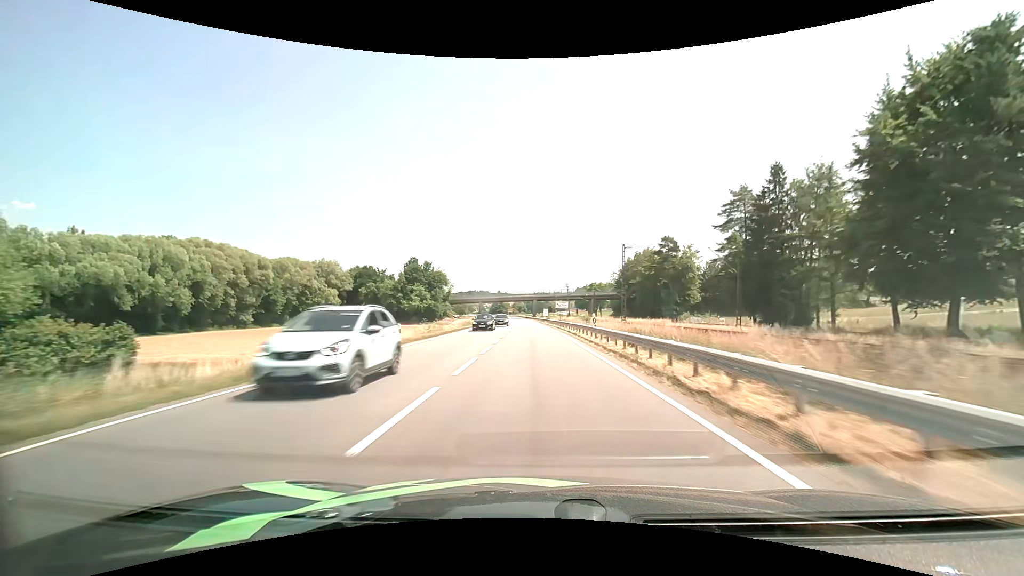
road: primary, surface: asphalt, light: Day
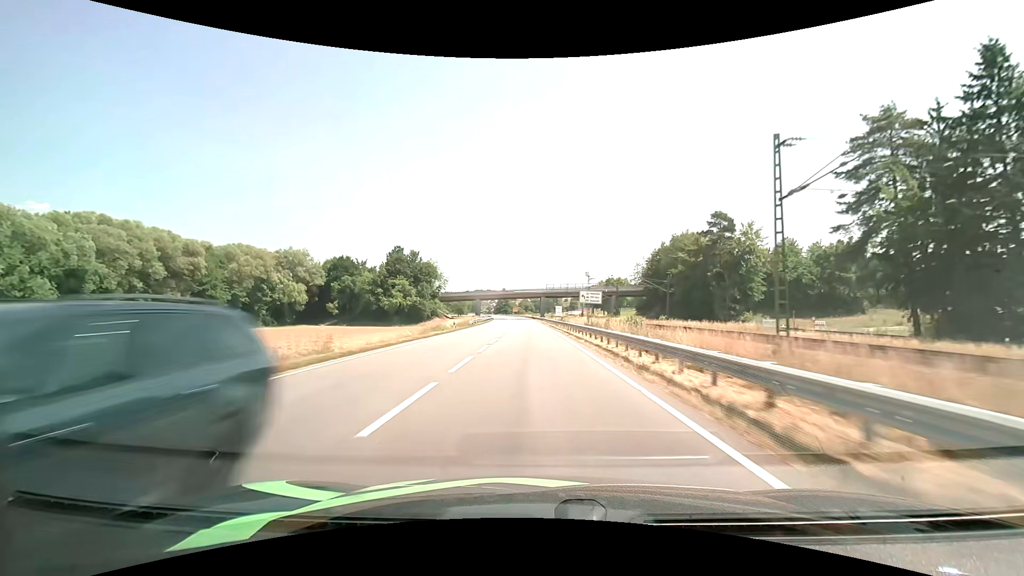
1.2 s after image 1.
(-0.3, +29.5) m; -1°
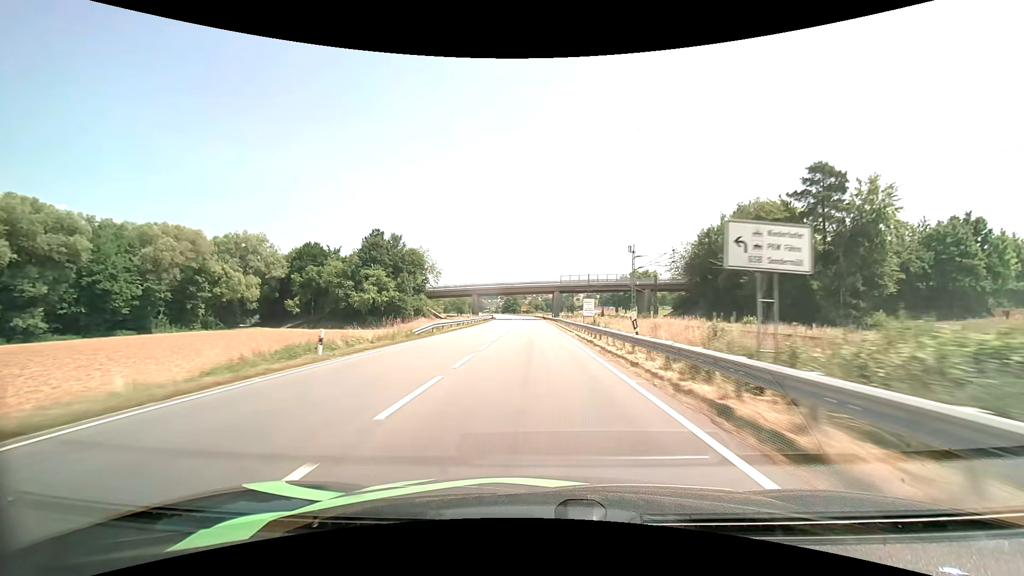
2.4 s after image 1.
(-0.3, +29.2) m; -1°
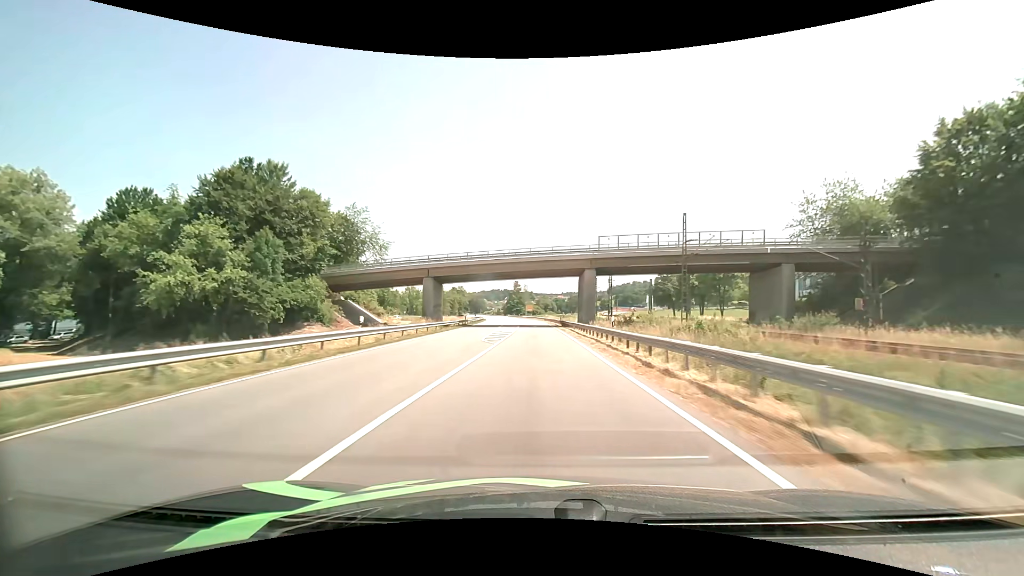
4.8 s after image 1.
(-0.7, +57.3) m; -1°
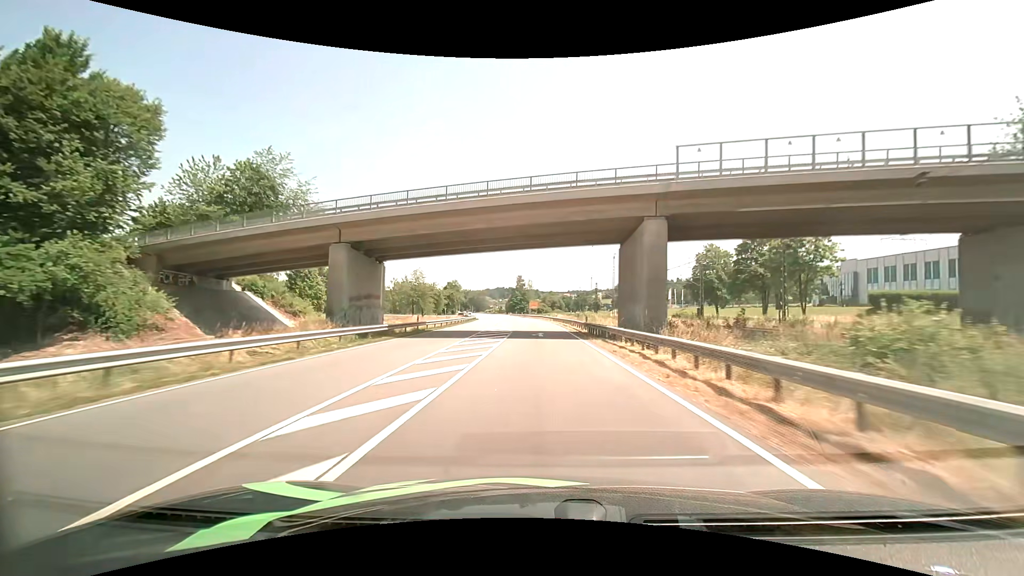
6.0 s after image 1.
(-0.1, +28.5) m; 0°
